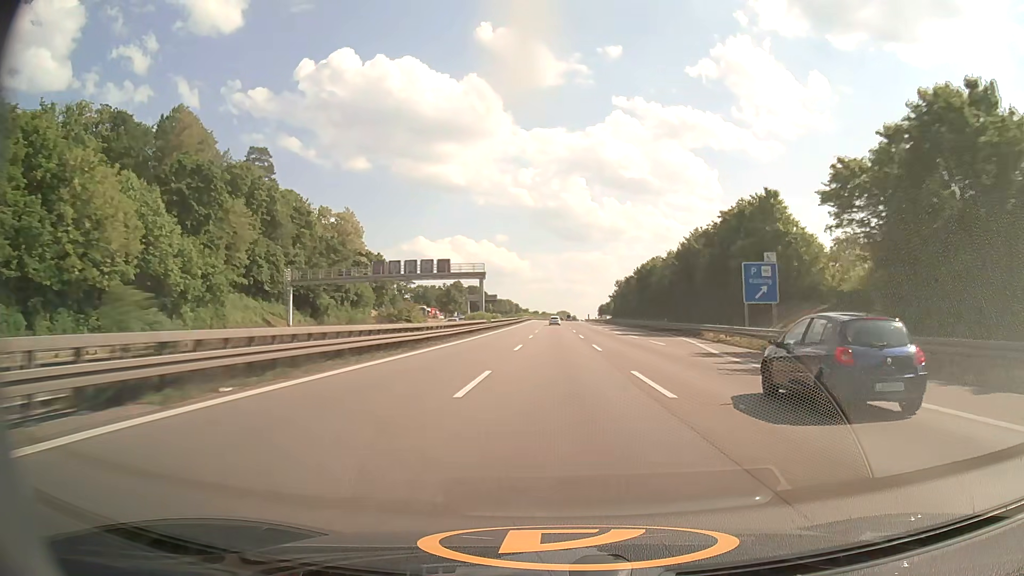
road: motorway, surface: asphalt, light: Day
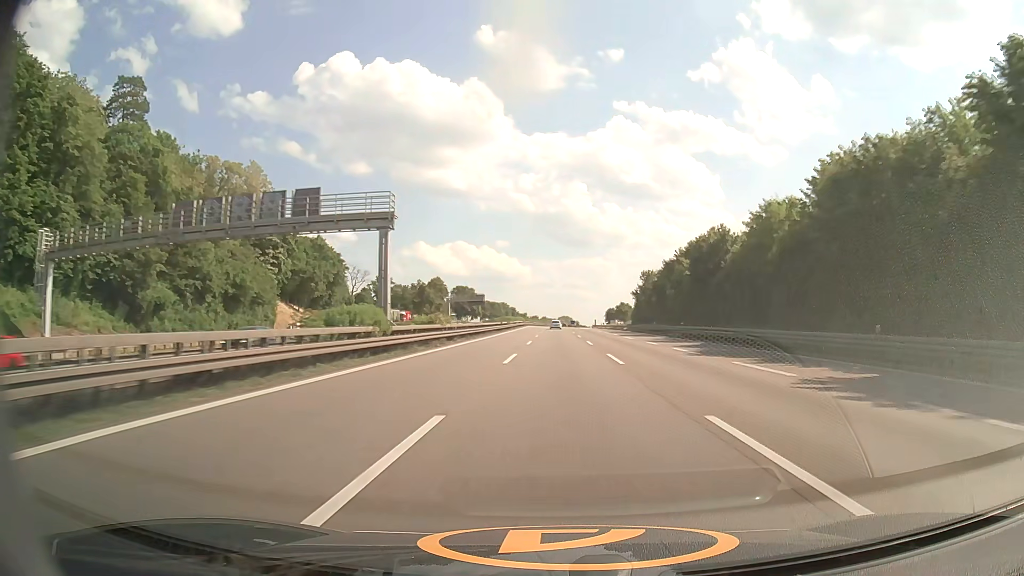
(-0.1, +44.0) m; 0°
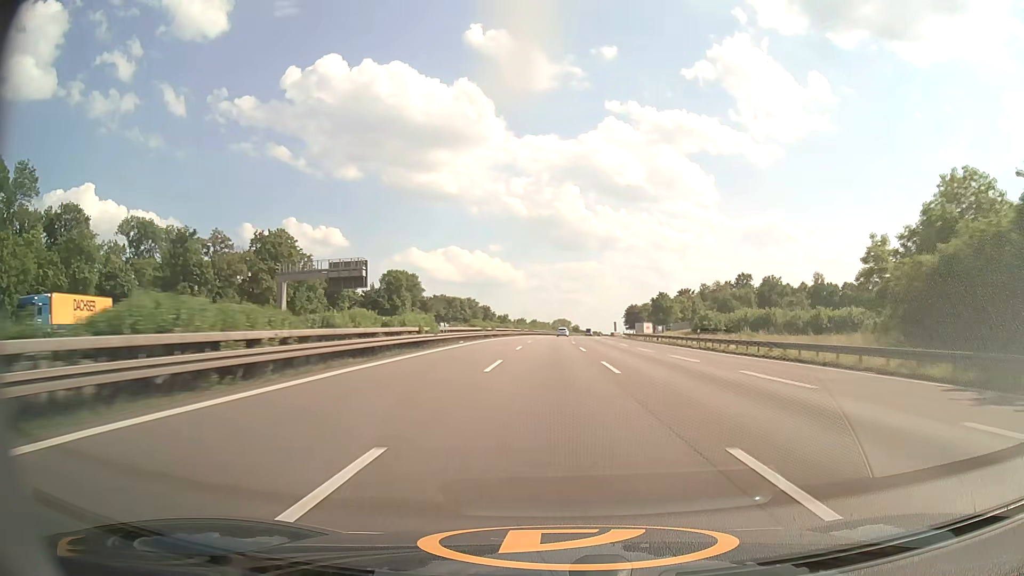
(+0.6, +109.9) m; 0°
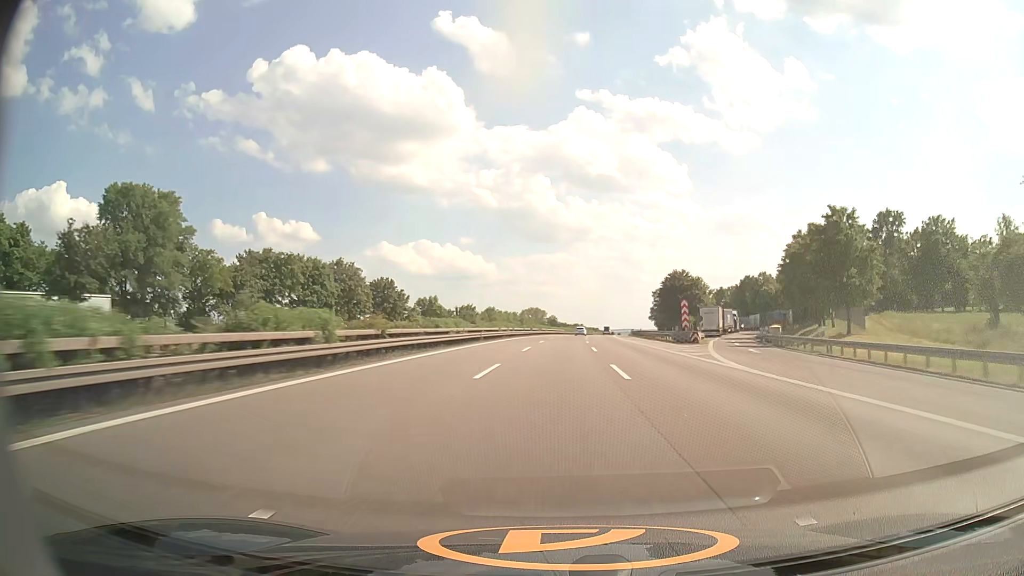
(+1.6, +110.3) m; +2°
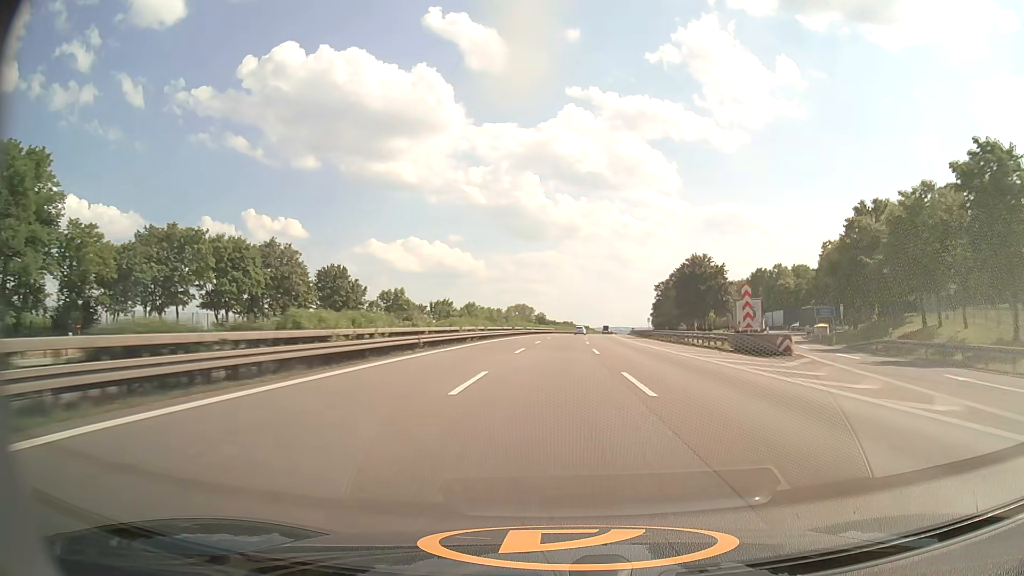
(+0.2, +22.0) m; +1°
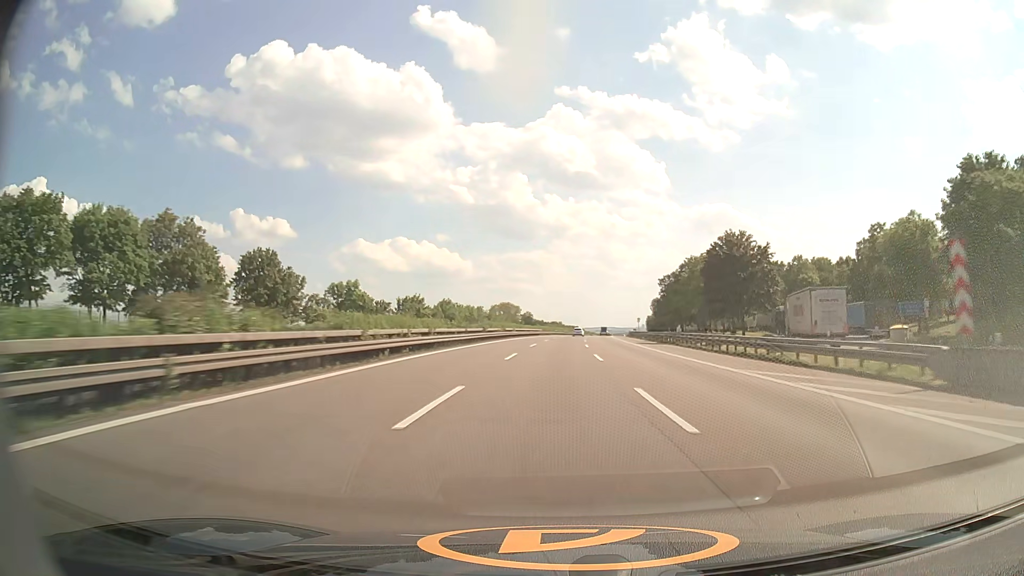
(+0.2, +22.0) m; +1°
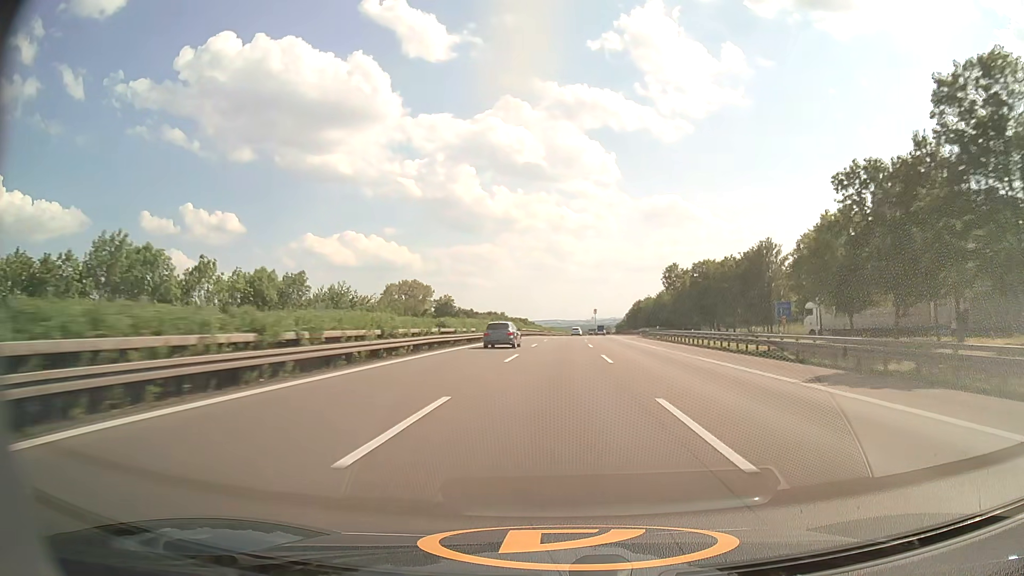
(+4.3, +110.0) m; +4°
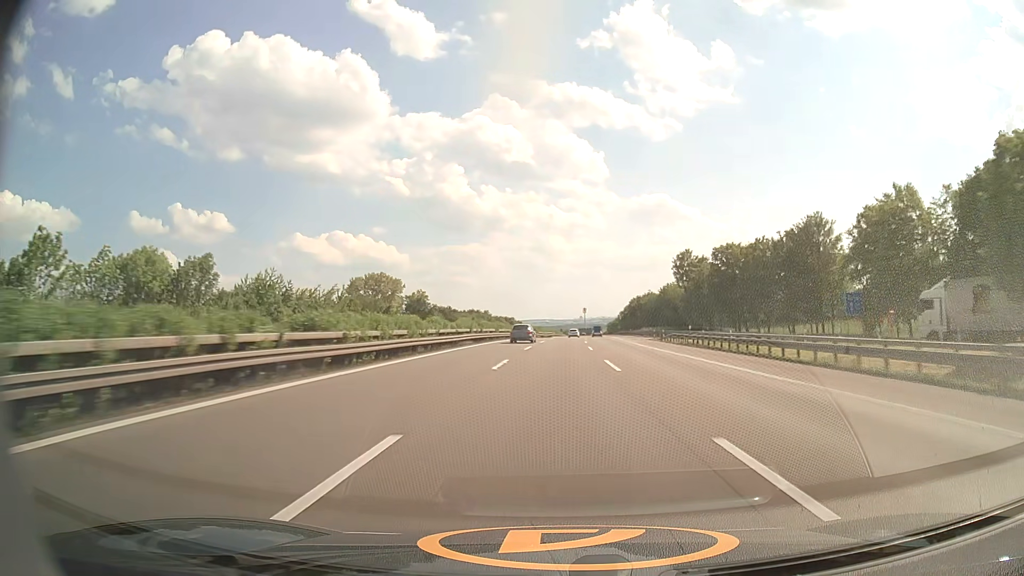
(+0.2, +22.1) m; +1°
(0, +10) (0, +20) (0, +30) (+1, +40) (+1, +50) (+1, +60) (+2, +70) (+2, +80) (+3, +90) (+3, +100) m
